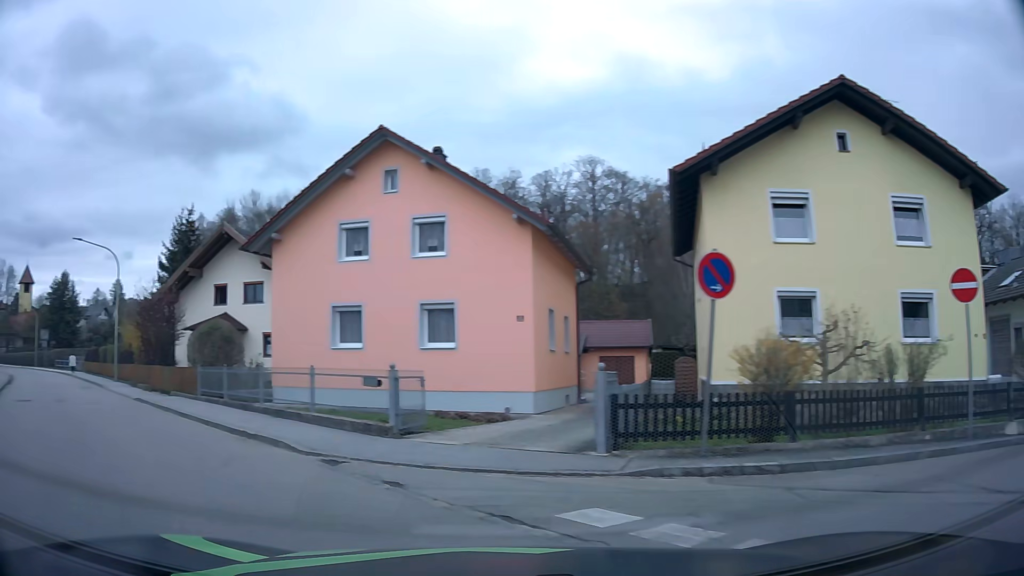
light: Day
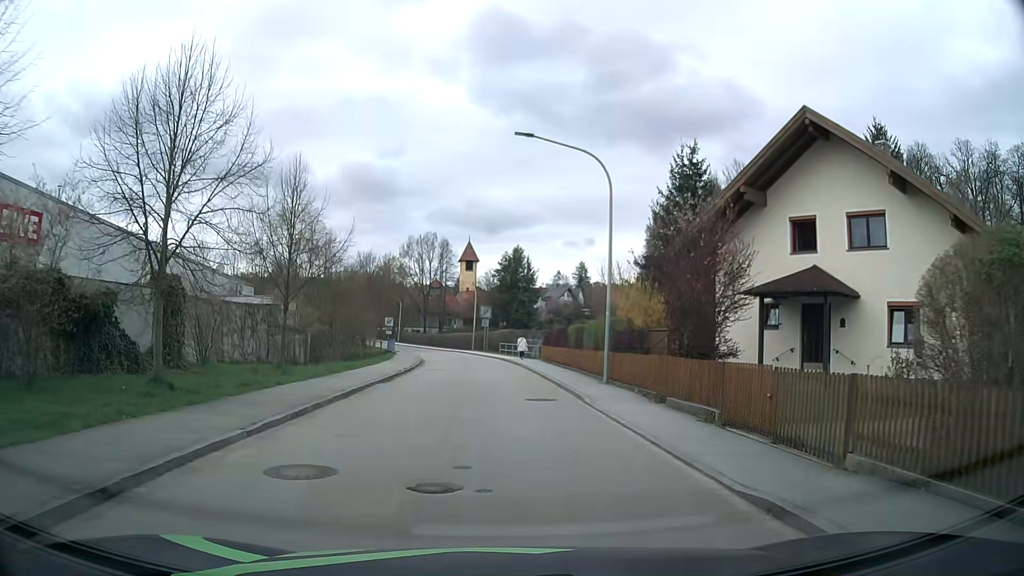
(-9.2, +14.0) m; -41°
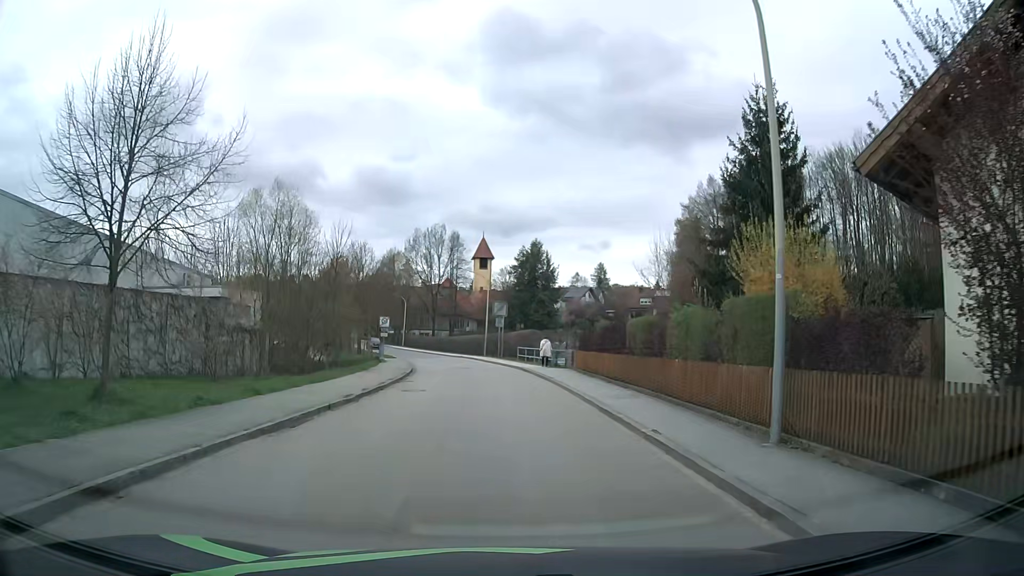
(-0.2, +12.0) m; -2°
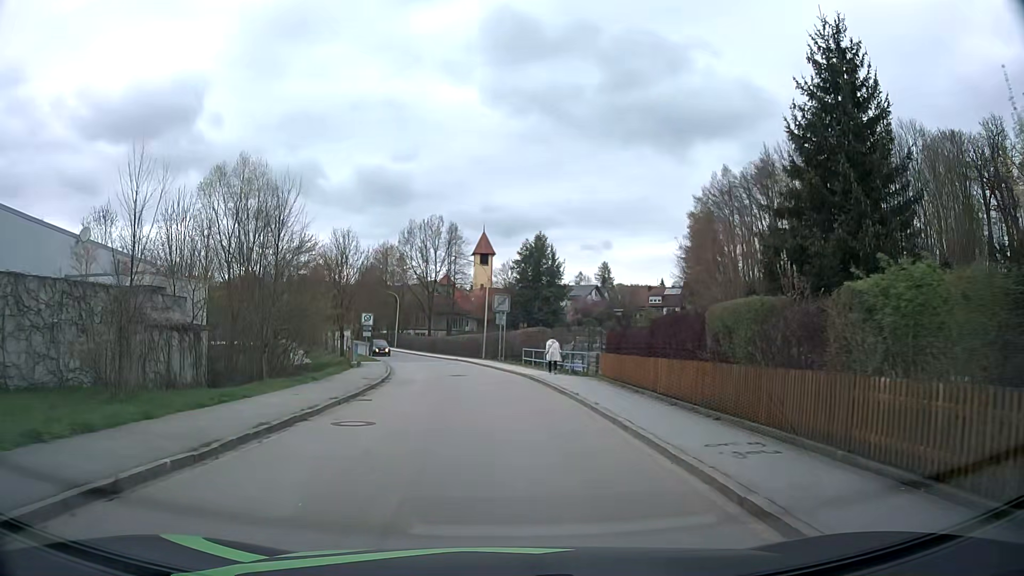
(0.0, +8.3) m; 0°
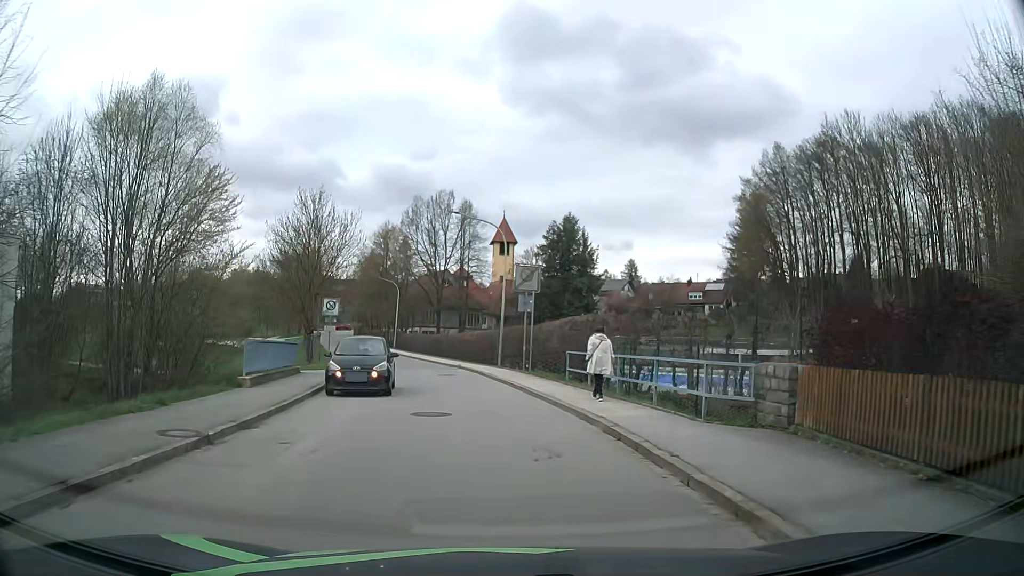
(-0.2, +16.3) m; -1°
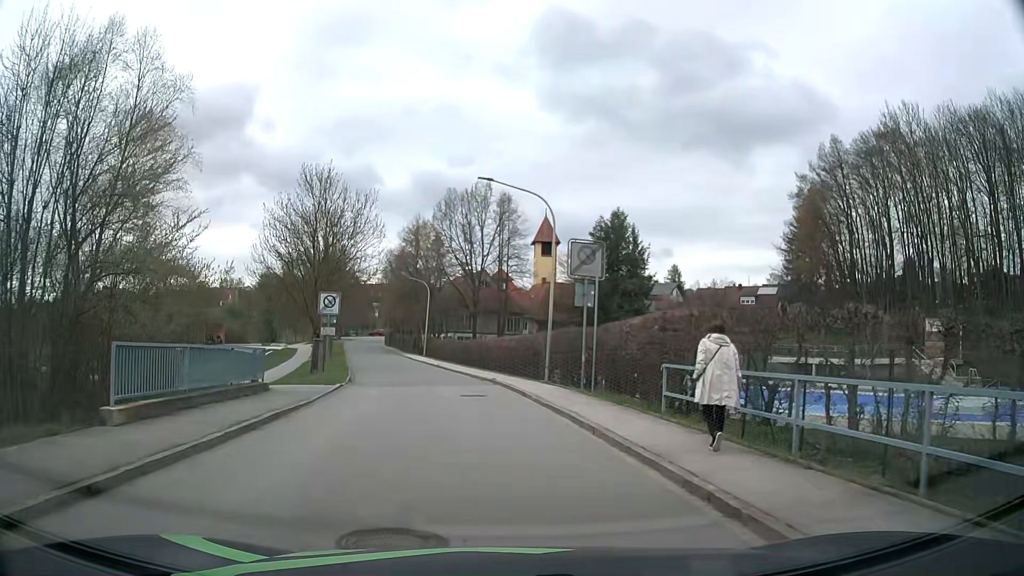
(-0.3, +8.0) m; -4°
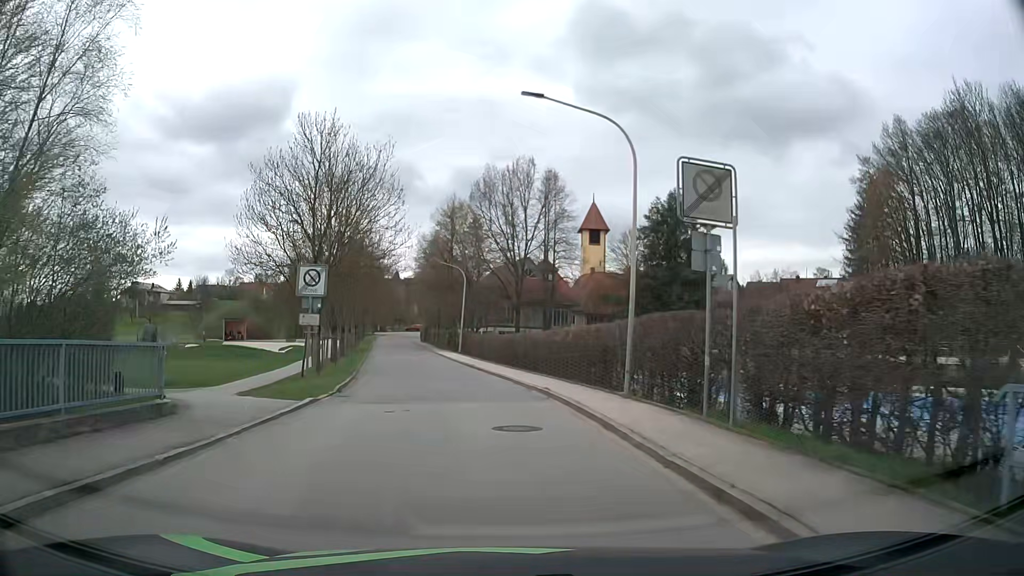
(-0.3, +8.4) m; -3°
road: residential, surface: asphalt
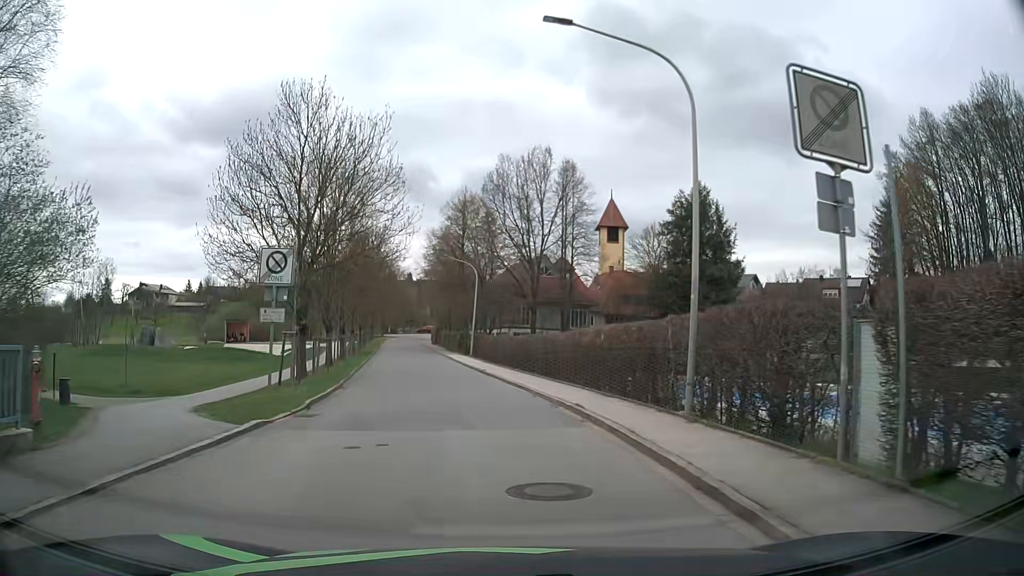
(0.0, +4.4) m; -1°
(0, +10) (-1, +20) (-3, +30) (-4, +40) (-6, +50) (-7, +59) (-9, +69) (-11, +79) (-12, +89) (-14, +99) m
